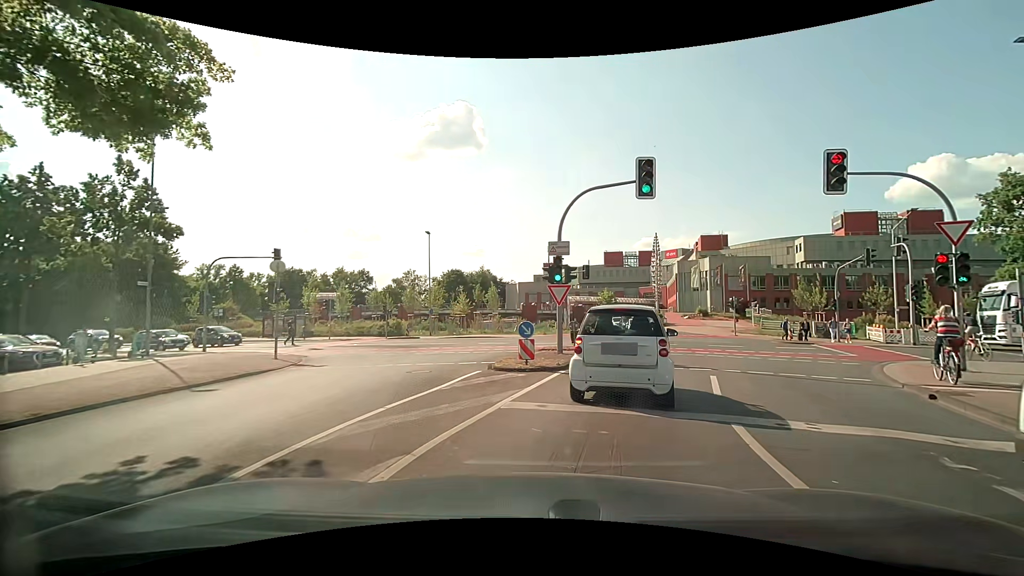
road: tertiary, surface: asphalt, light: Day
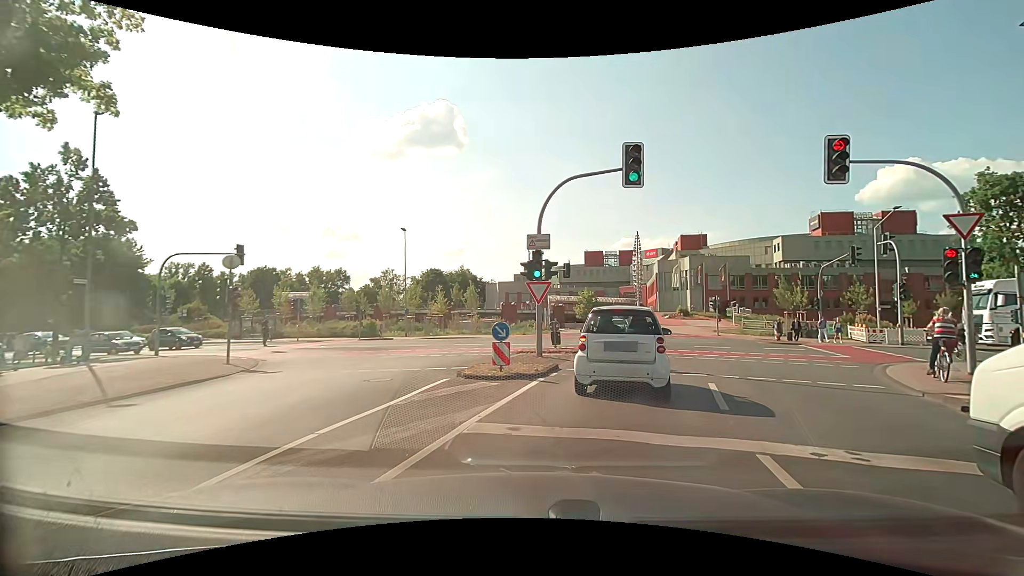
(0.0, +1.6) m; +3°
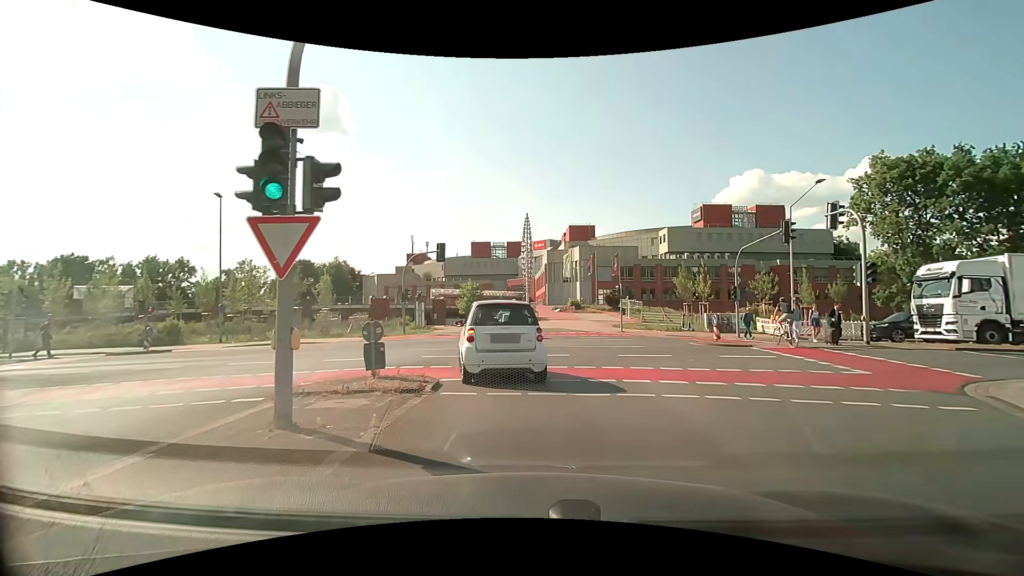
(+1.2, +10.0) m; +13°
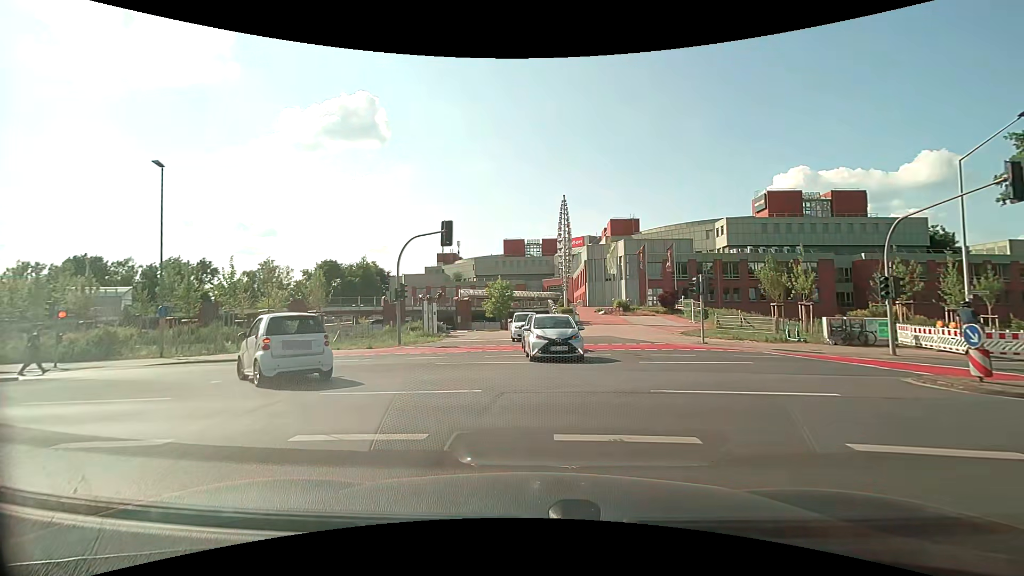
(-0.1, +10.1) m; -4°
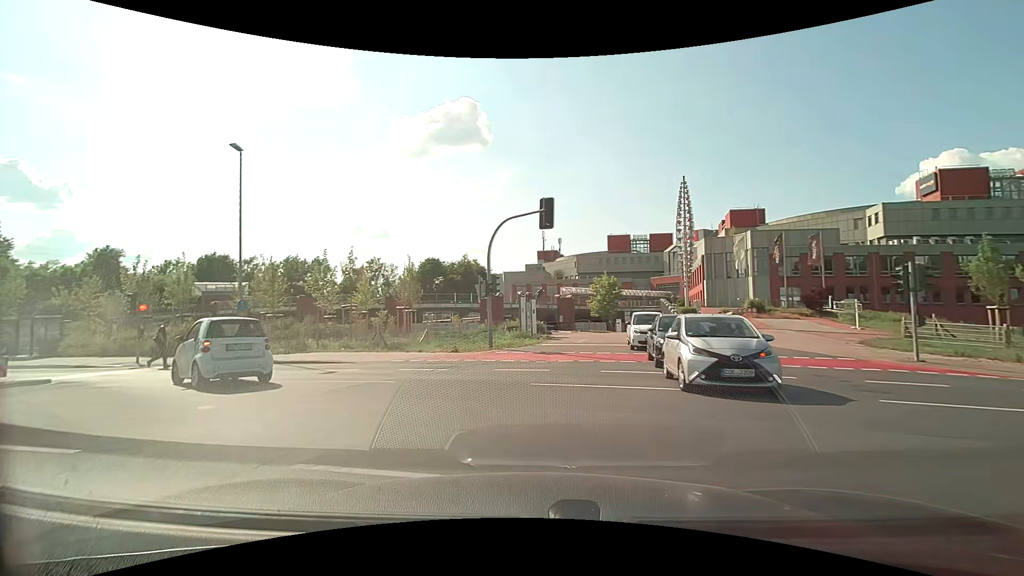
(-0.4, +5.1) m; -12°
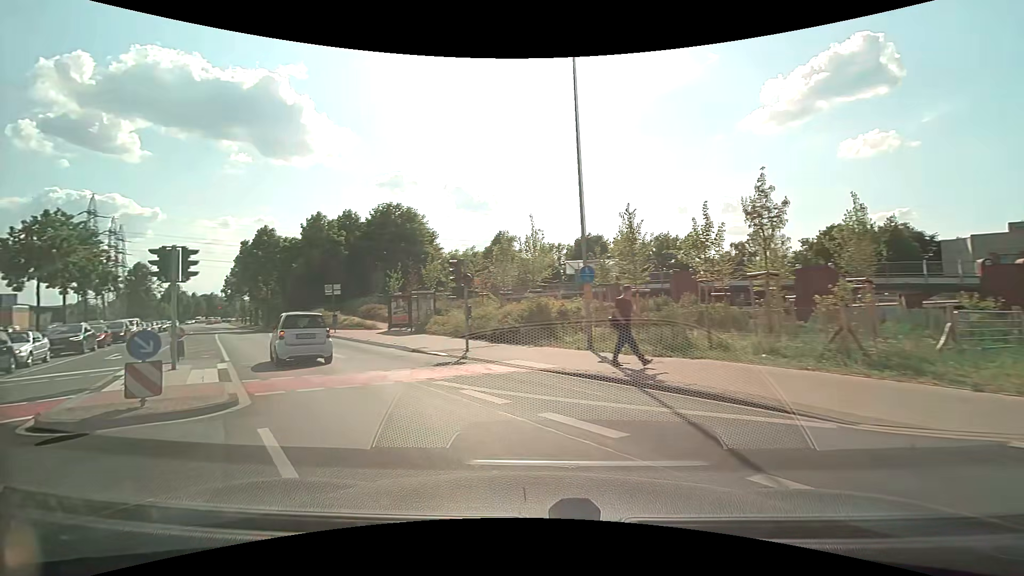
(-3.7, +11.6) m; -38°
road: secondary
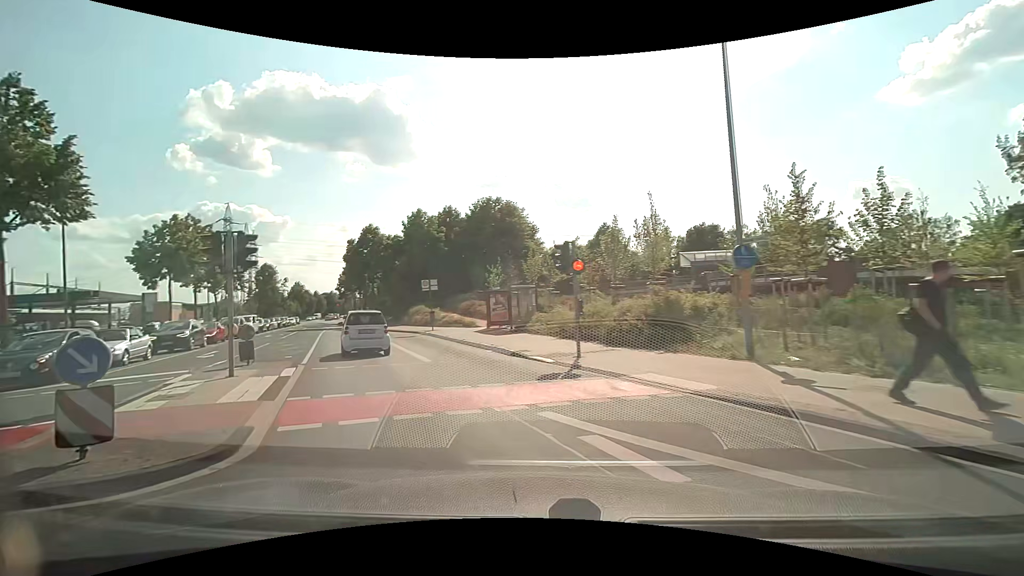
(-0.4, +3.6) m; -12°
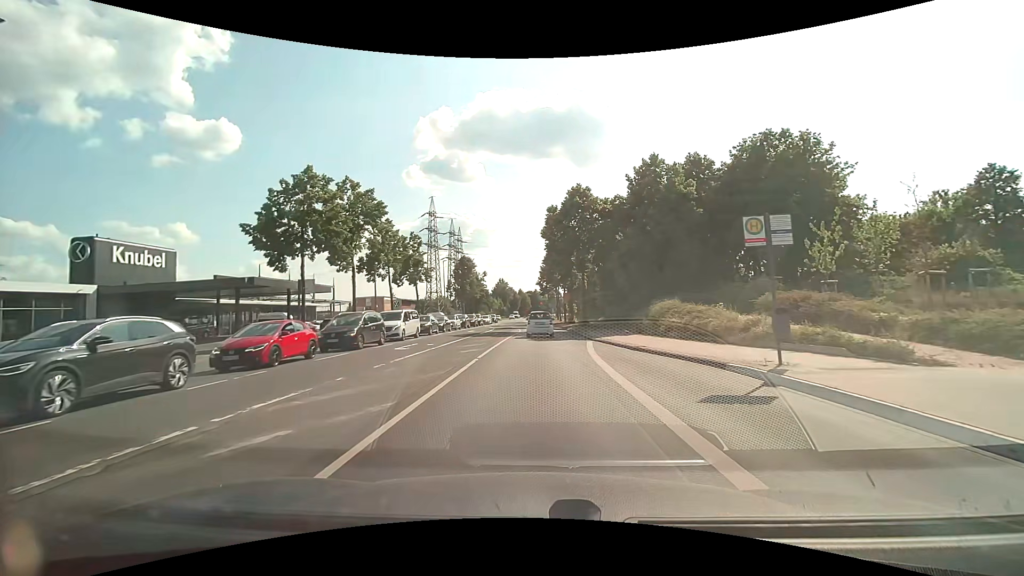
(-7.3, +21.0) m; -25°
(0, +10) (0, +20) (0, +30) (+1, +40) (+1, +50) (+1, +60) (0, +70) (0, +80) (0, +90) (-1, +100) m
